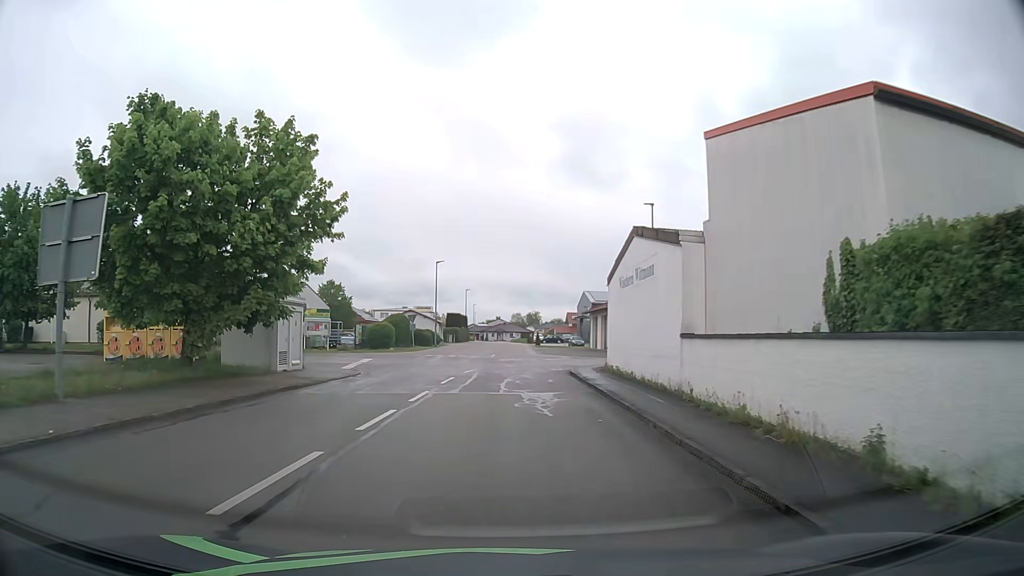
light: Day
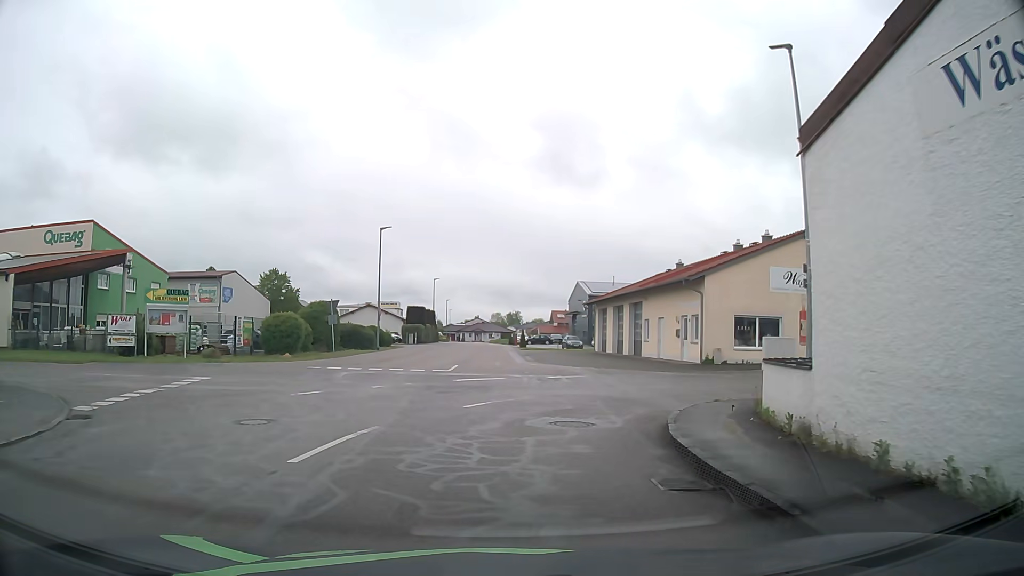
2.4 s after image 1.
(0.0, +19.7) m; +2°
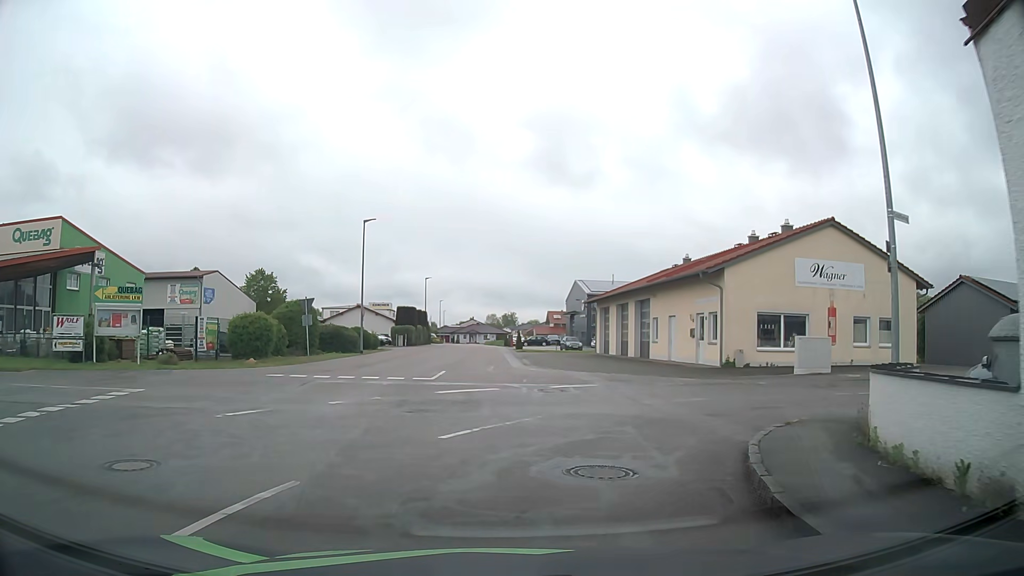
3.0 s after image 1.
(0.0, +3.6) m; +1°
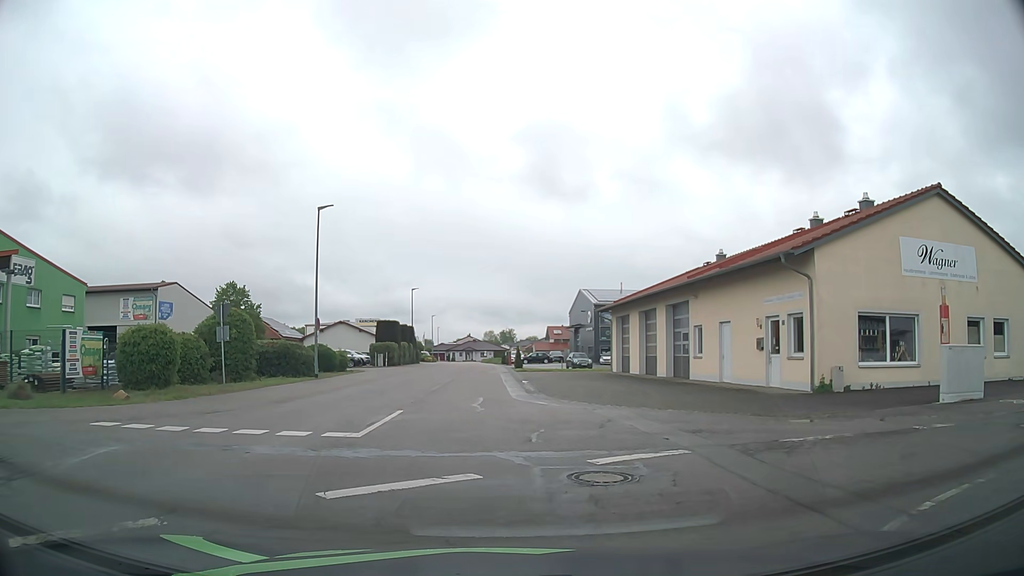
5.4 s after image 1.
(+0.1, +9.2) m; 0°
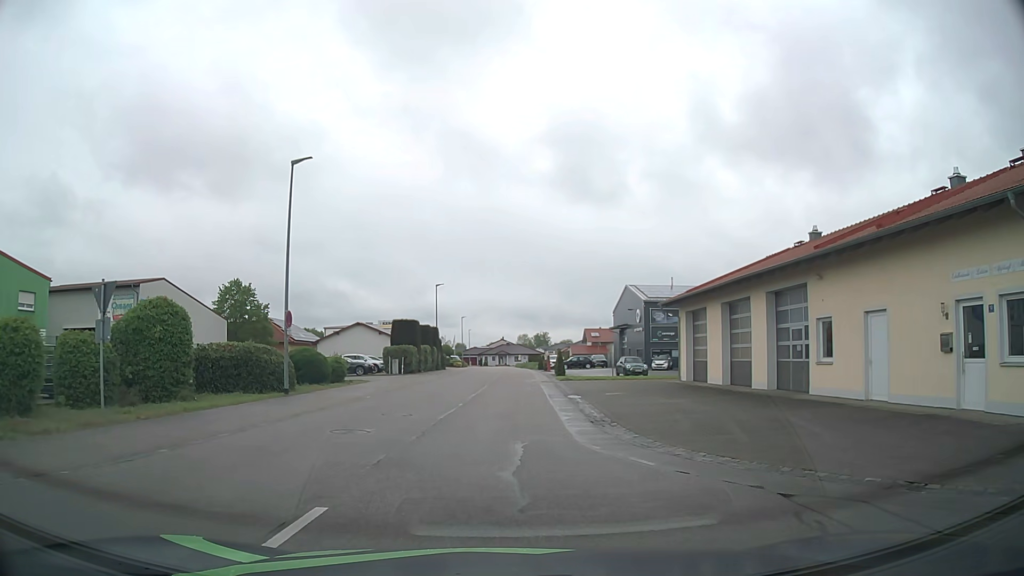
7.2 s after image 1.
(-0.3, +9.7) m; -4°
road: residential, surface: asphalt
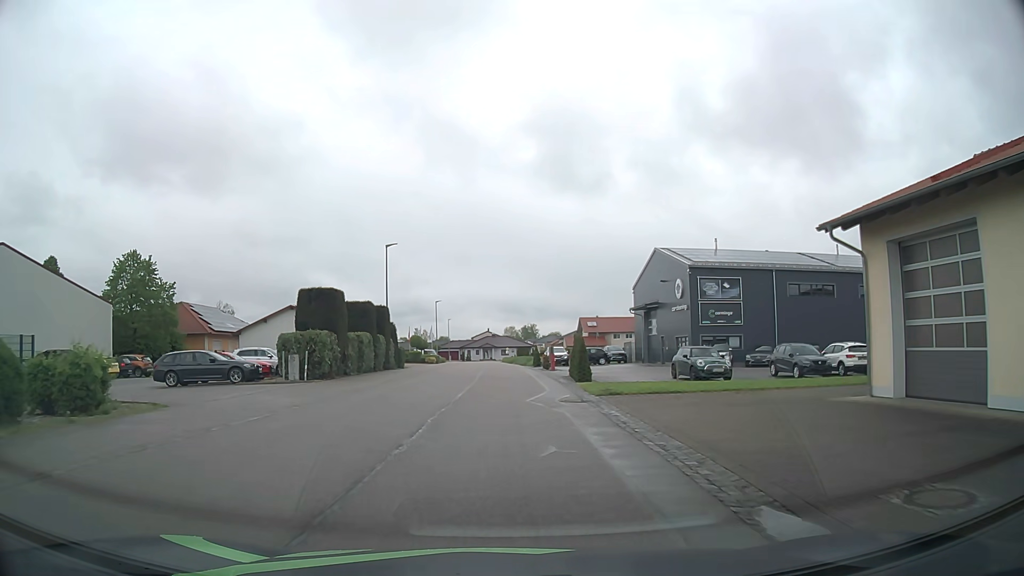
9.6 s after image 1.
(+0.6, +21.3) m; +2°
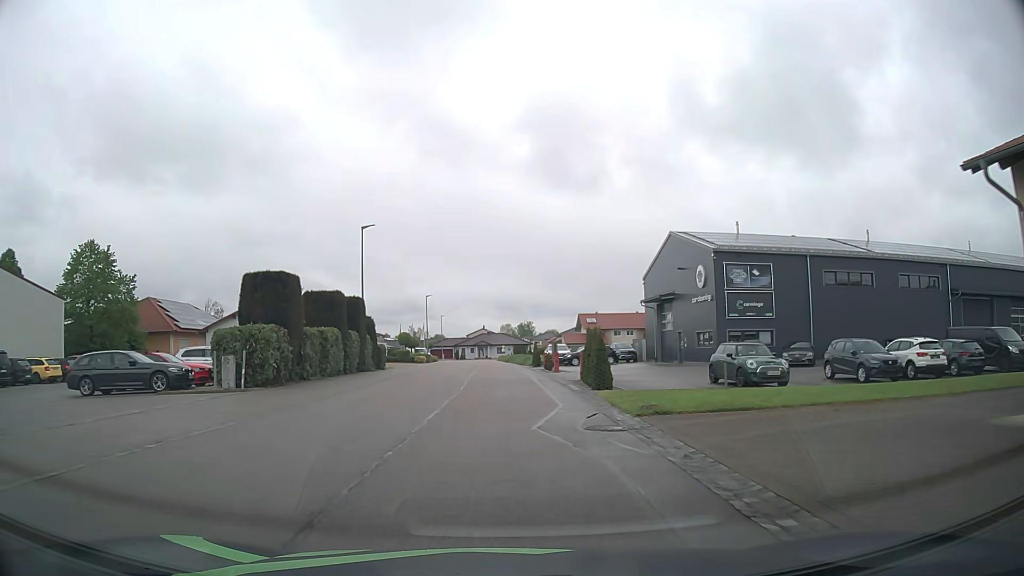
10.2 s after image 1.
(0.0, +6.4) m; 0°
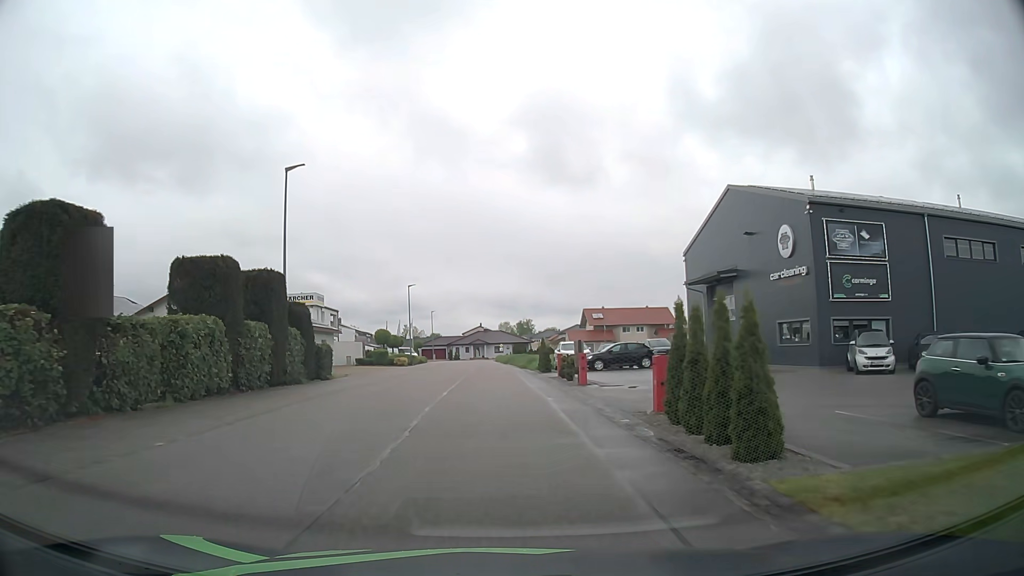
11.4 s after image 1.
(+0.1, +13.5) m; 0°
(0, +10) (0, +20) (0, +30) (-1, +40) (-1, +50) (-2, +60) (-2, +70) (-2, +80) (-3, +90) (-3, +100) m
